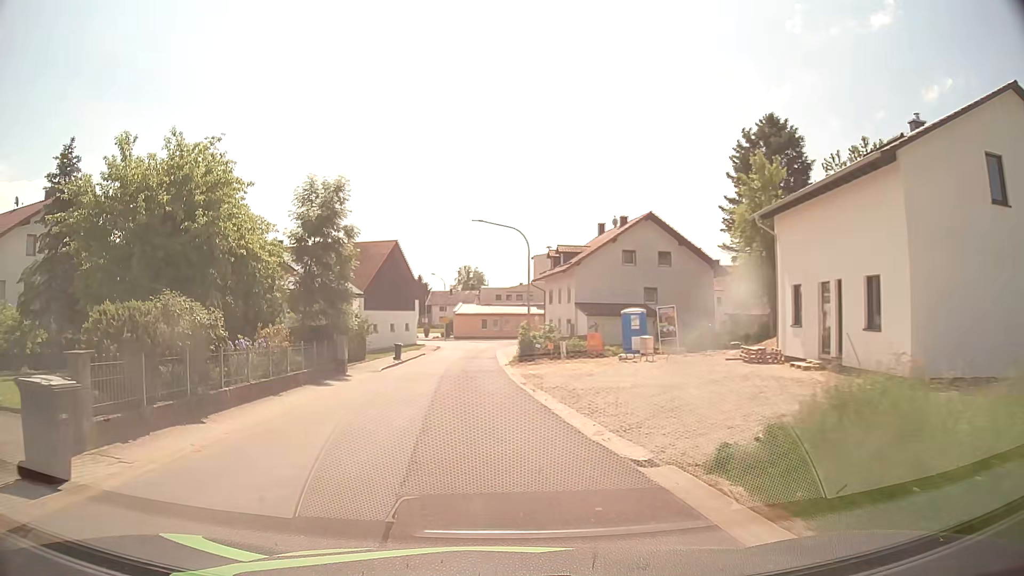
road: tertiary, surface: asphalt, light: Day
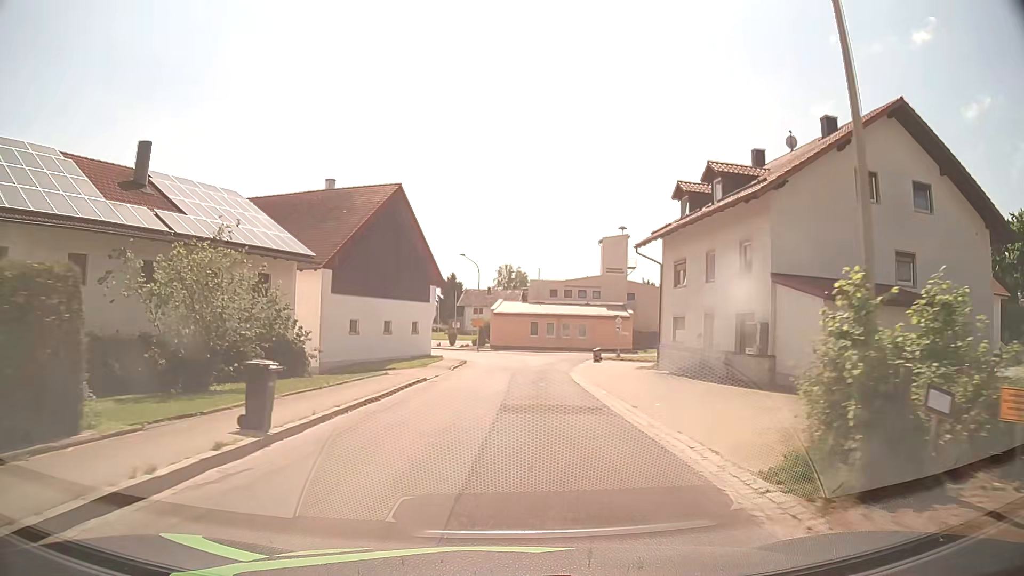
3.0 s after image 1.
(-1.8, +29.5) m; -3°
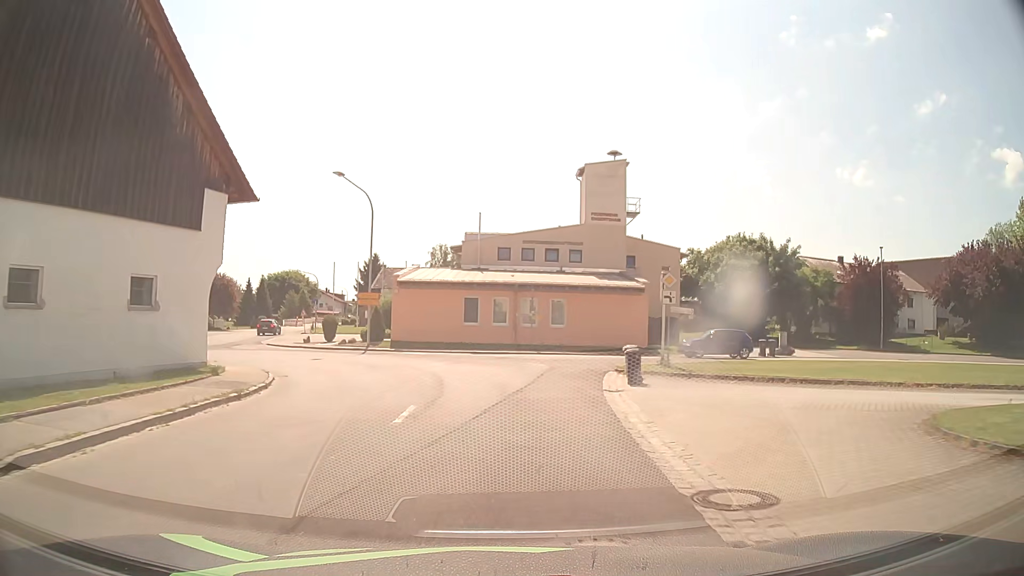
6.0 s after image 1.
(+1.3, +31.2) m; +5°
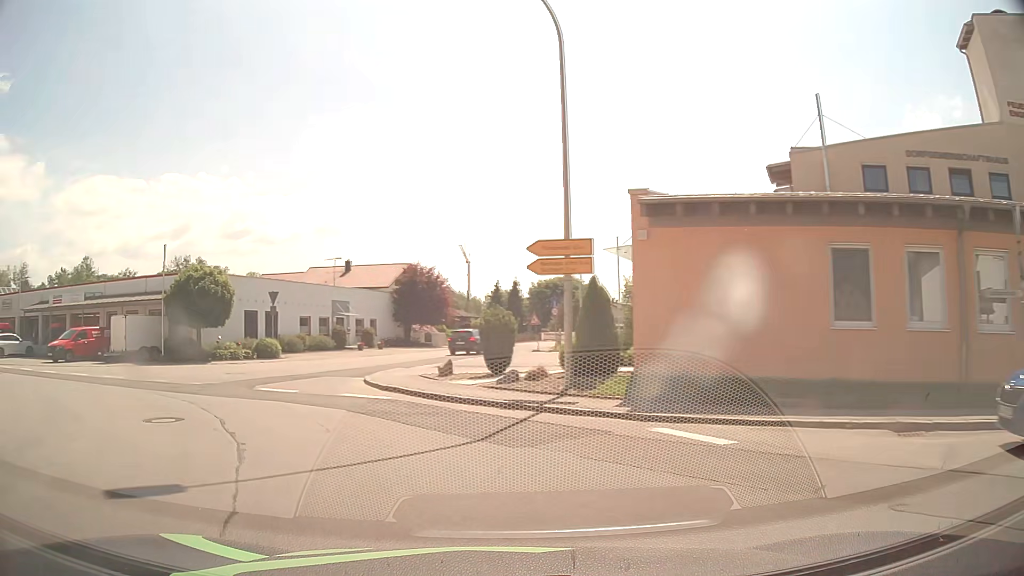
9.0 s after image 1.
(-2.3, +24.9) m; -25°
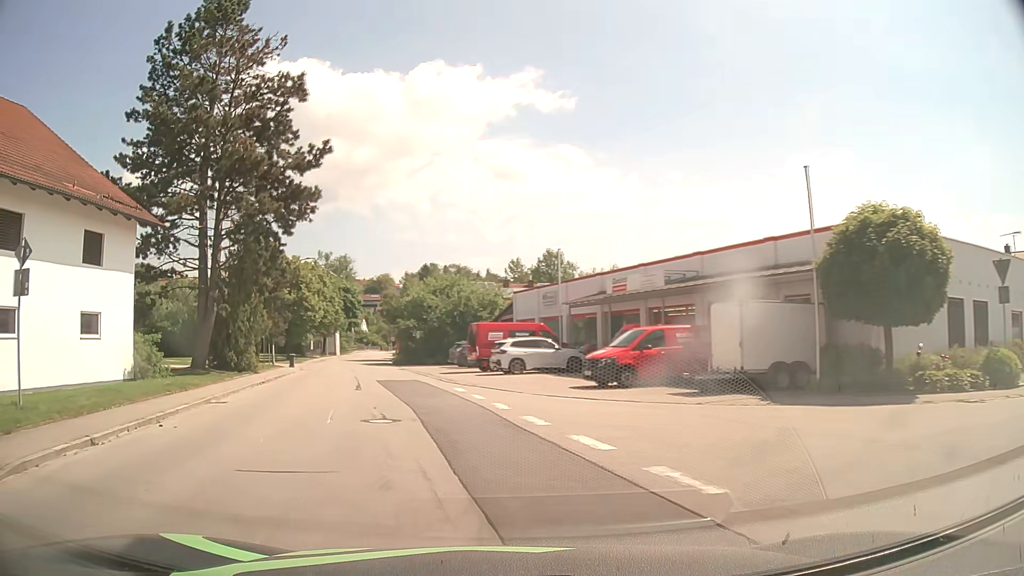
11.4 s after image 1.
(-8.4, +15.7) m; -54°
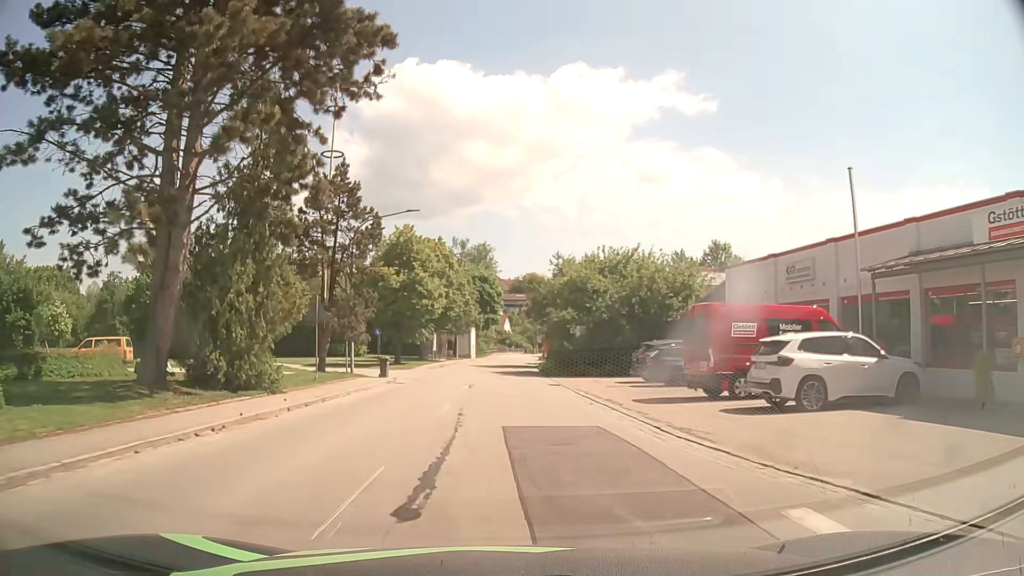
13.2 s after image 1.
(-2.5, +16.8) m; -13°
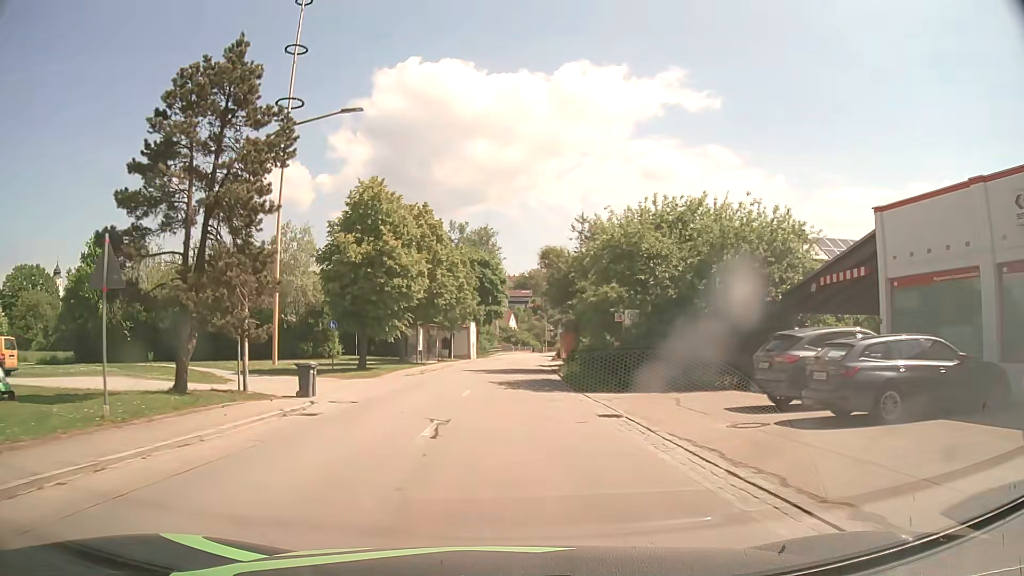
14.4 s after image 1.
(0.0, +13.3) m; -1°
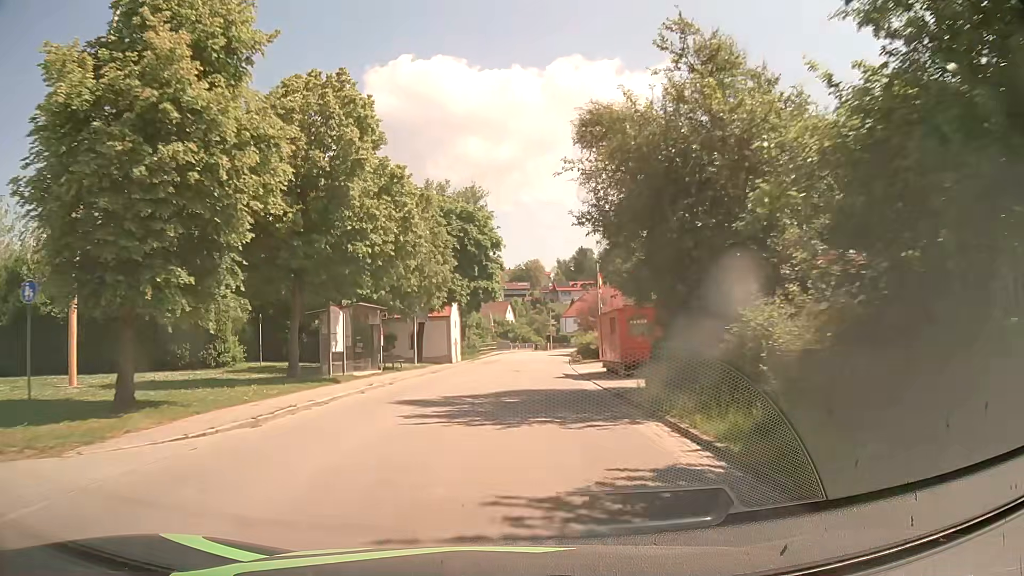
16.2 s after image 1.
(+0.2, +22.1) m; 0°
(0, +10) (0, +20) (+1, +30) (+2, +40) (+3, +50) (+4, +60) (+5, +70) (+5, +80) (+7, +90) (+11, +99) m
